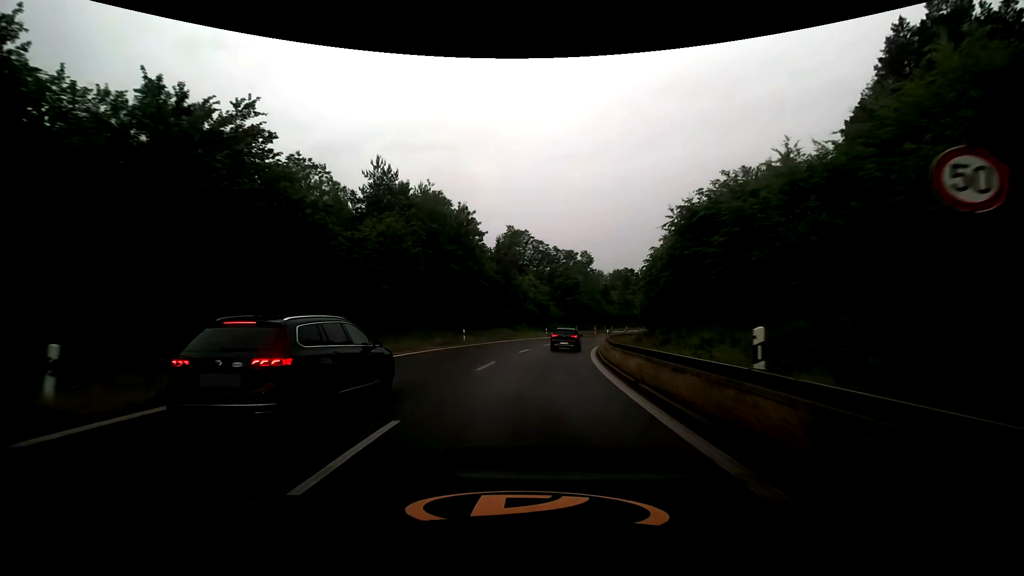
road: trunk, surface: asphalt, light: Day
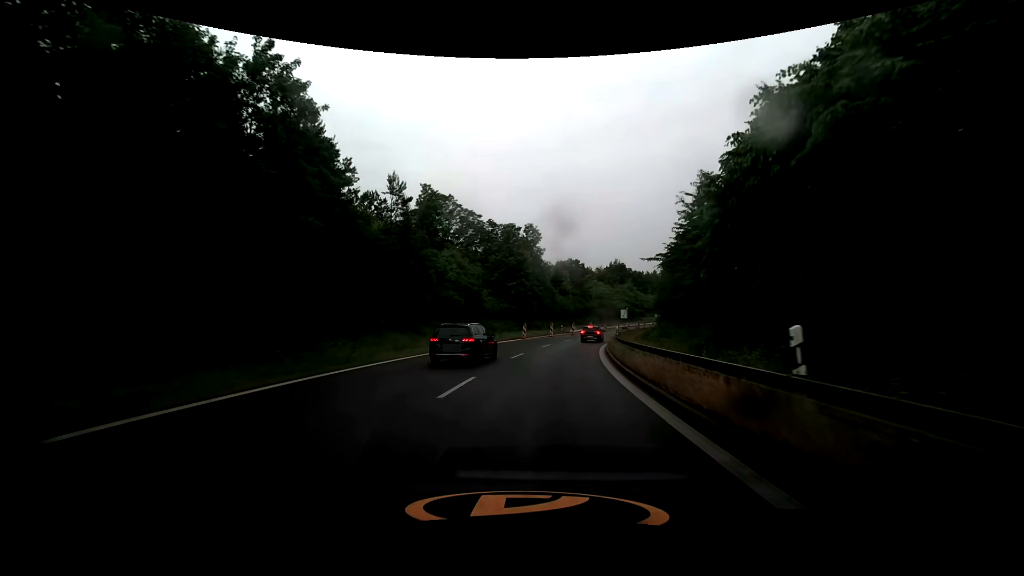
(+1.5, +29.2) m; +7°
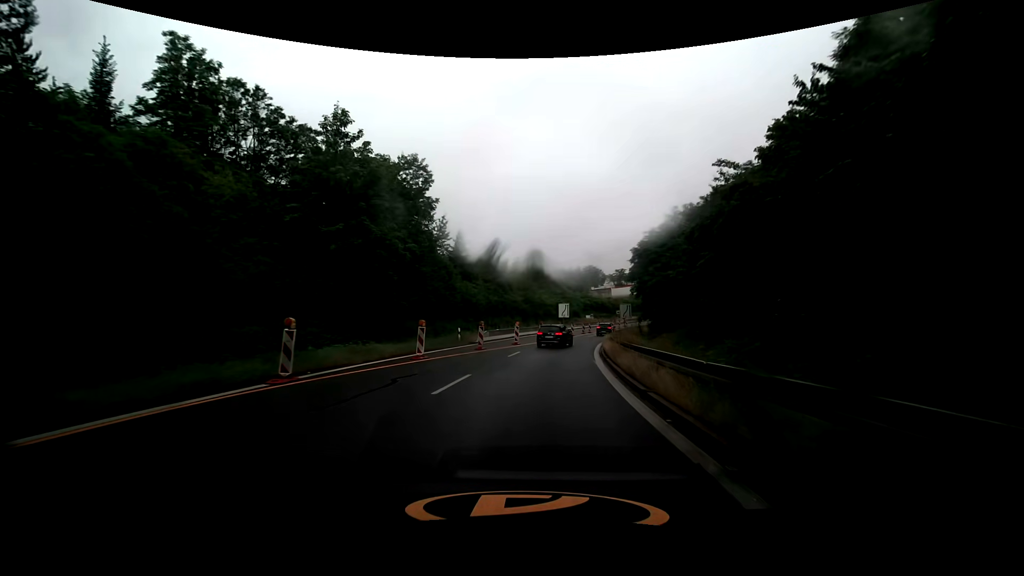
(+3.2, +34.8) m; +10°
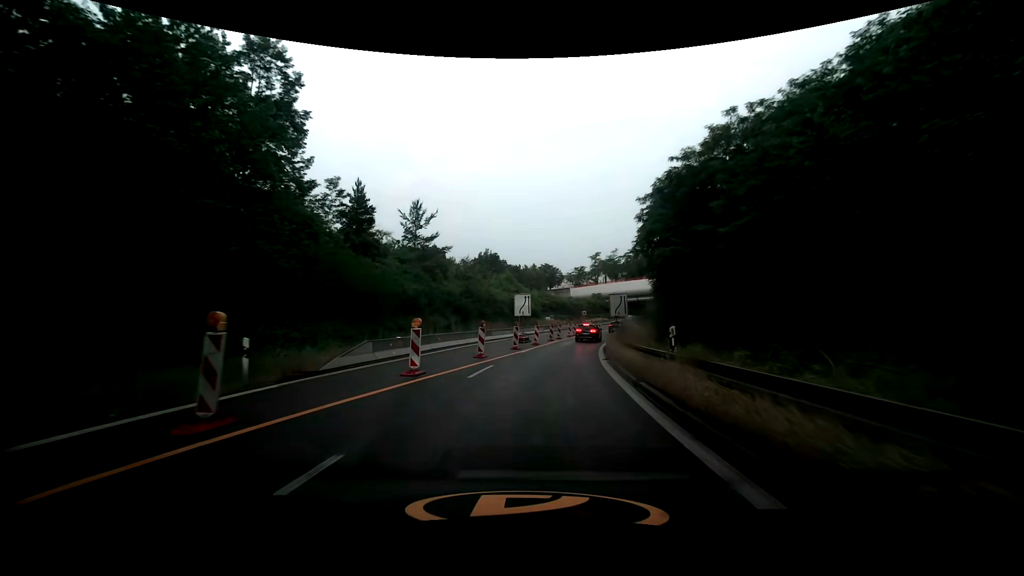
(+0.9, +20.6) m; +5°
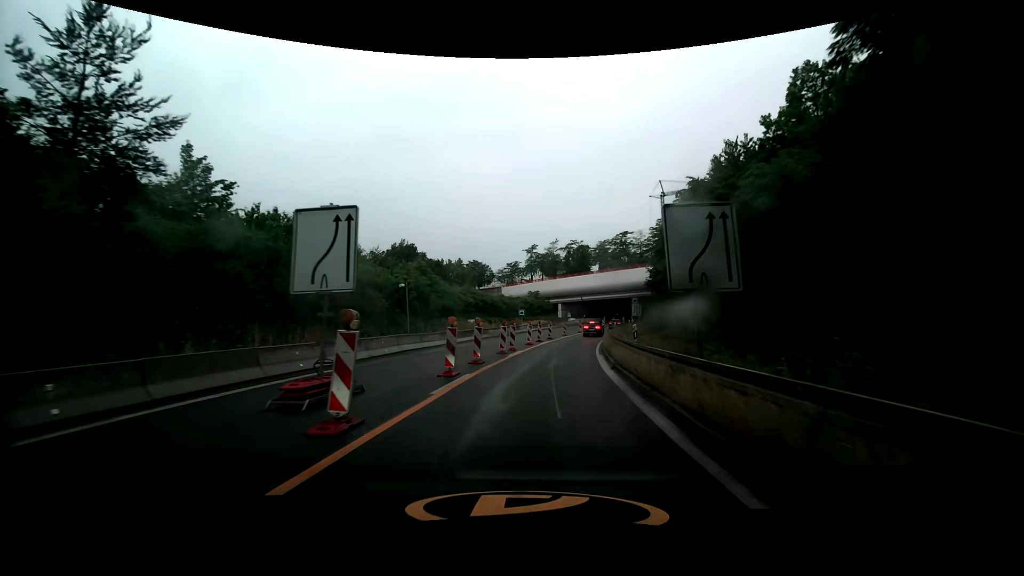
(+2.0, +27.0) m; +8°
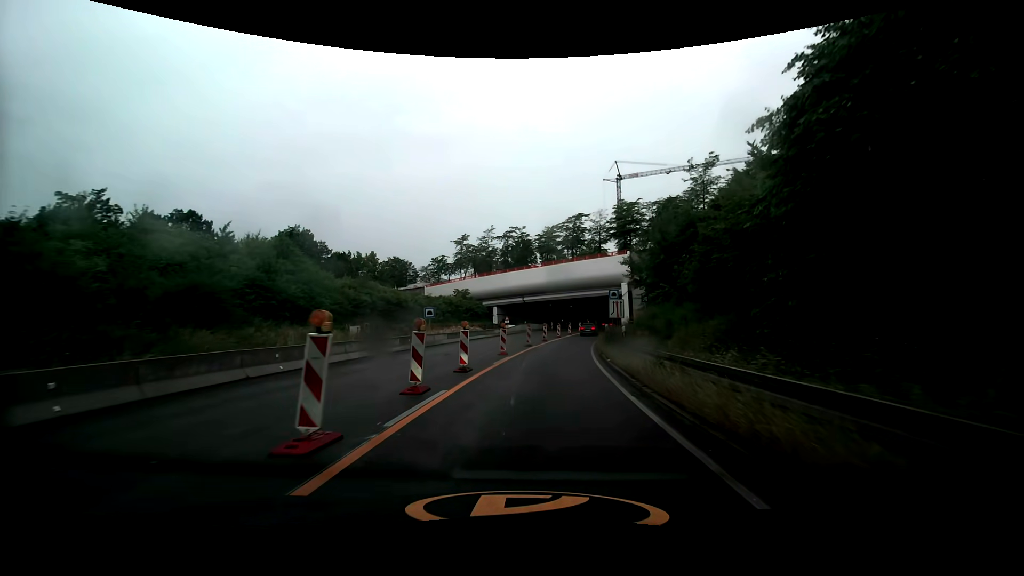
(+1.7, +26.7) m; +7°
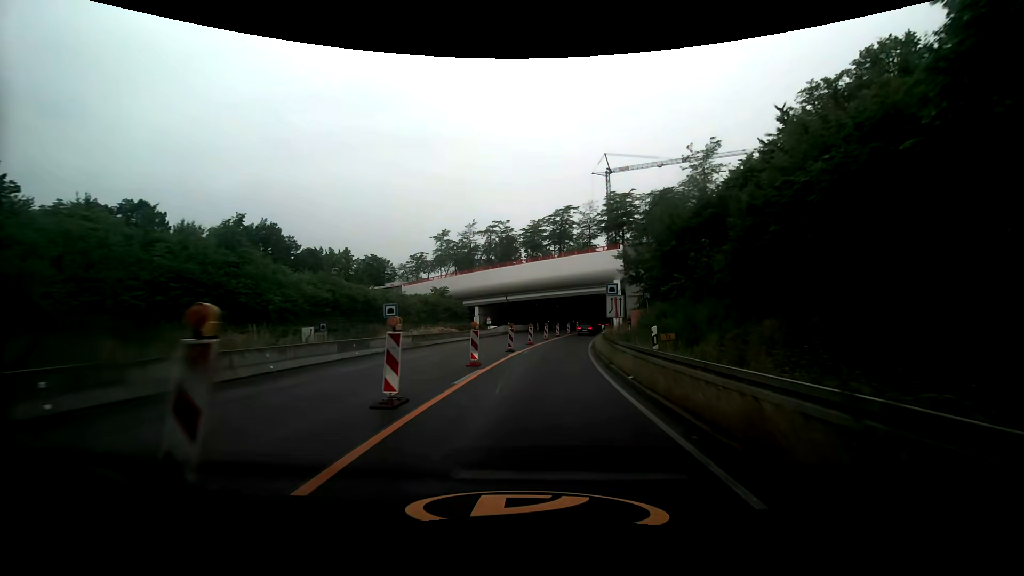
(+0.1, +6.7) m; +2°
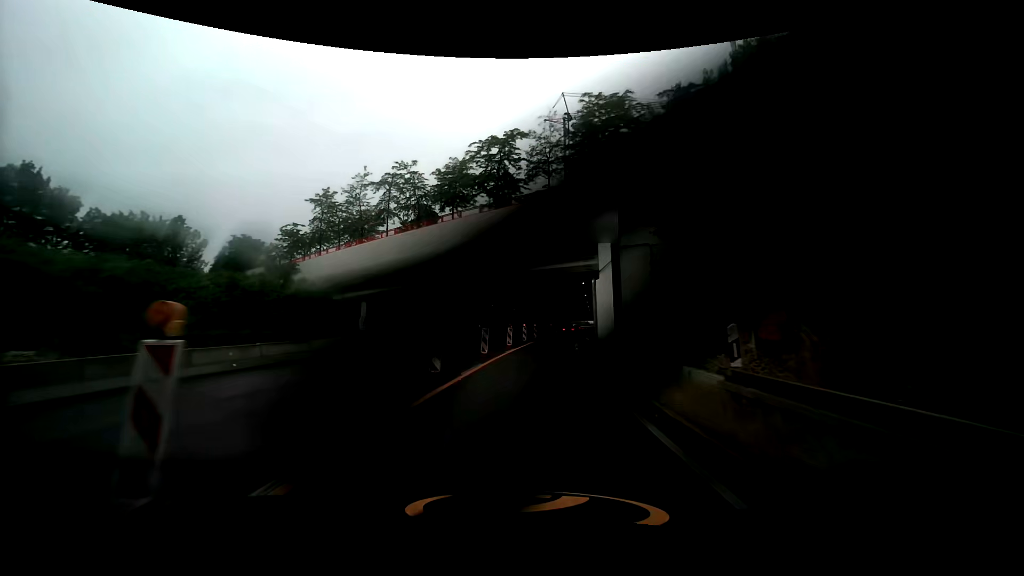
(+2.4, +33.4) m; +7°
